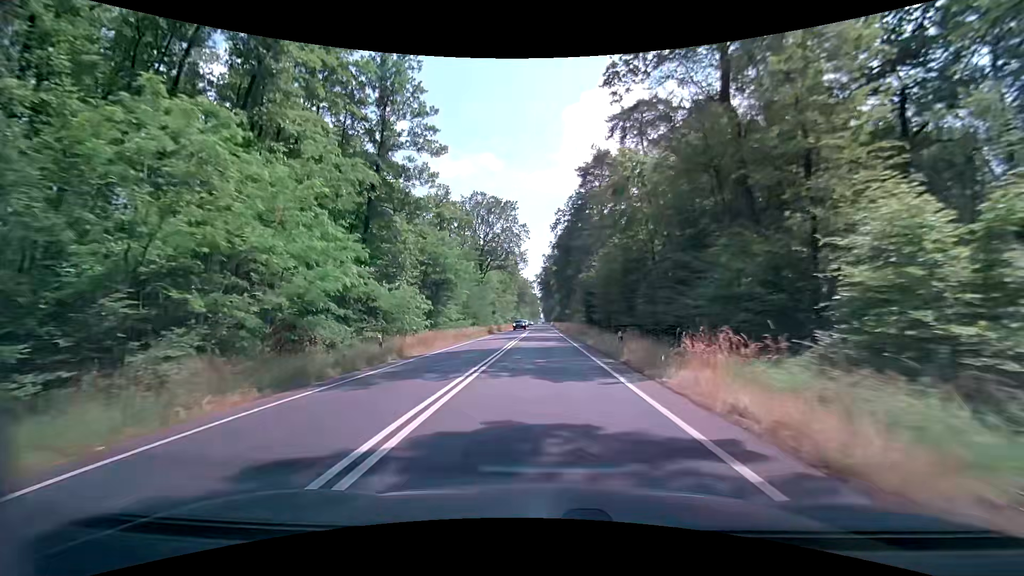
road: primary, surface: asphalt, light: Day
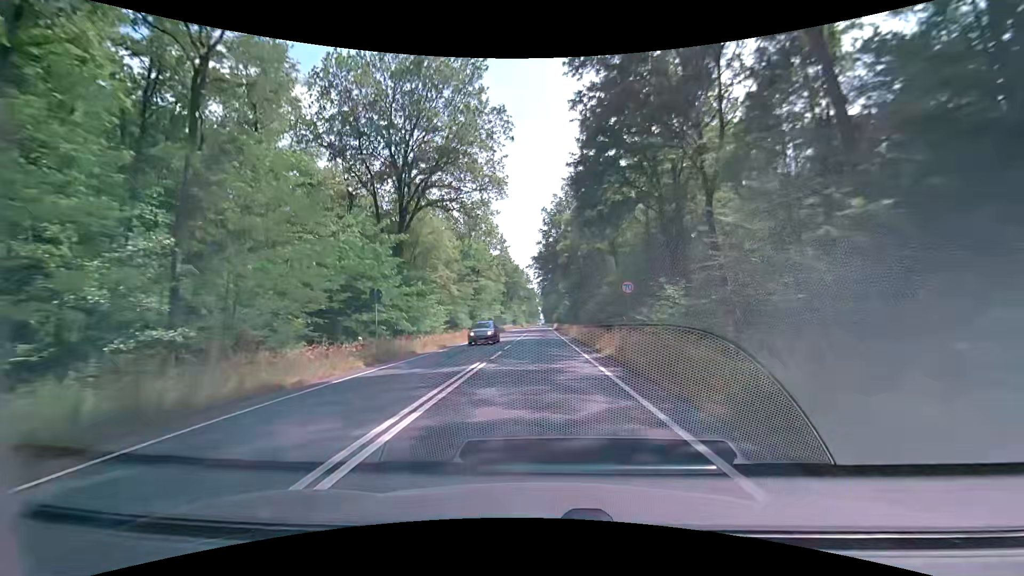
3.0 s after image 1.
(-0.1, +50.5) m; 0°
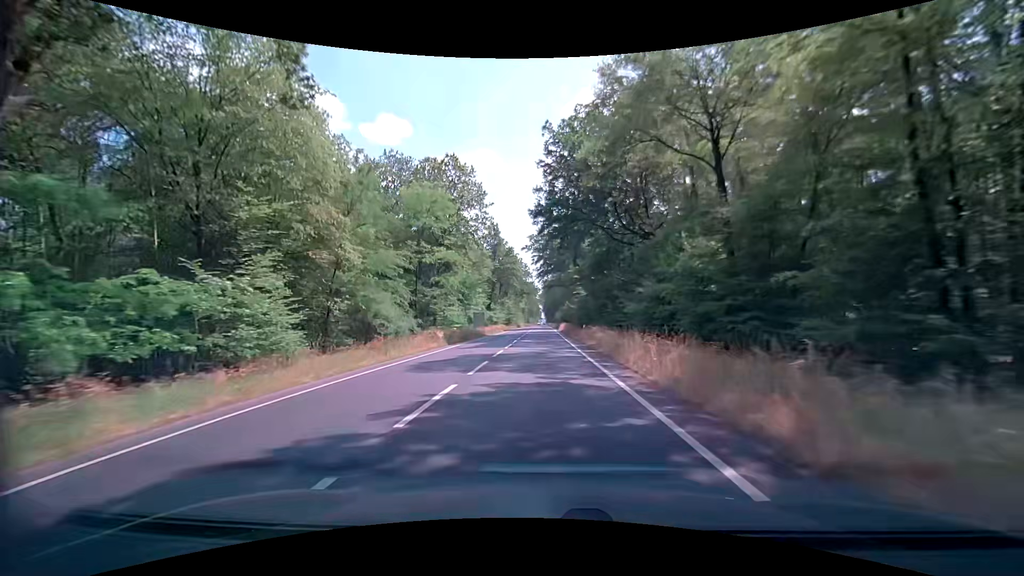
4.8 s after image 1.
(-0.2, +30.1) m; 0°
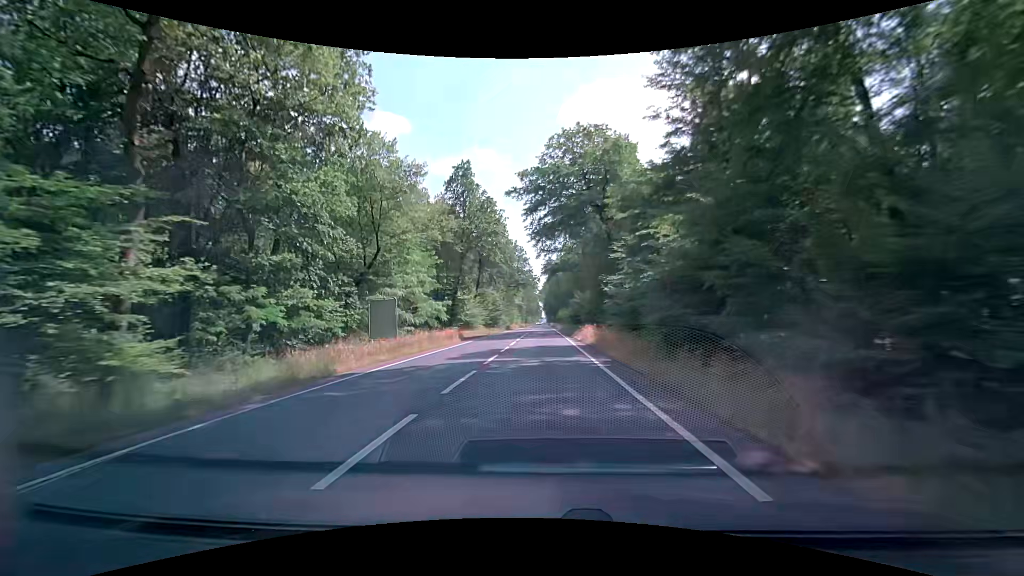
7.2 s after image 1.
(-0.2, +40.1) m; 0°
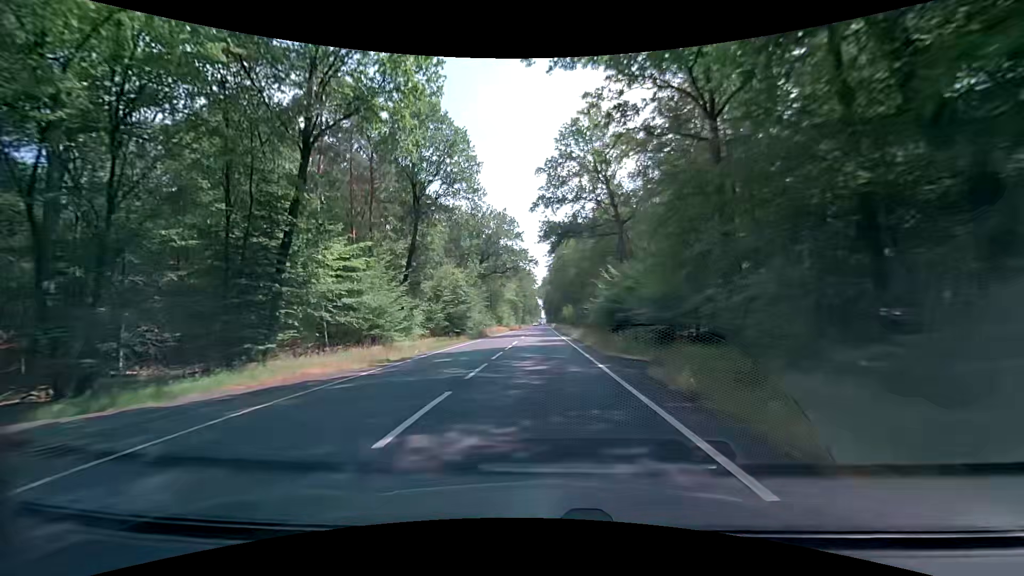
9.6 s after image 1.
(0.0, +40.5) m; 0°
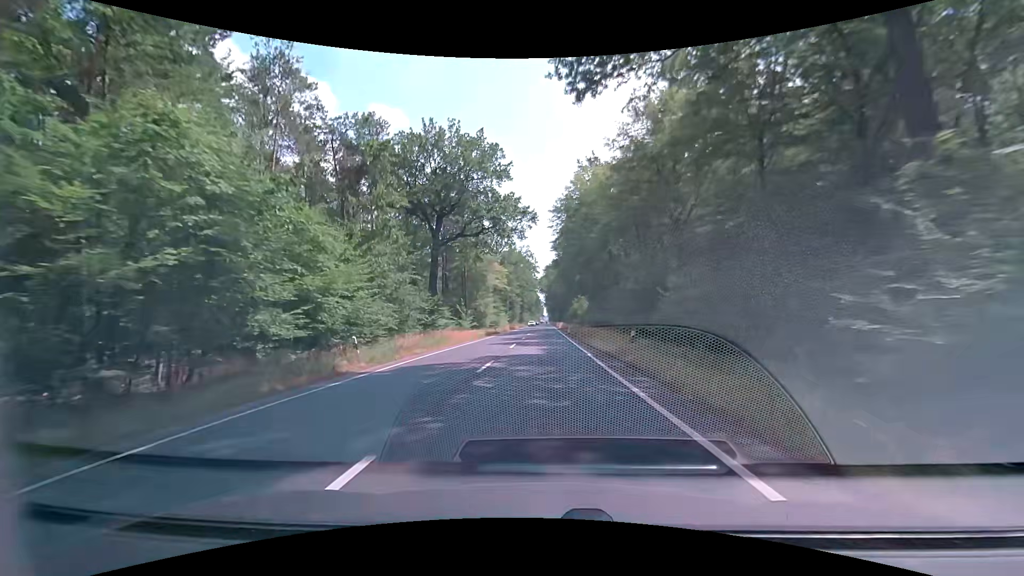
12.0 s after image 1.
(-0.3, +41.1) m; 0°
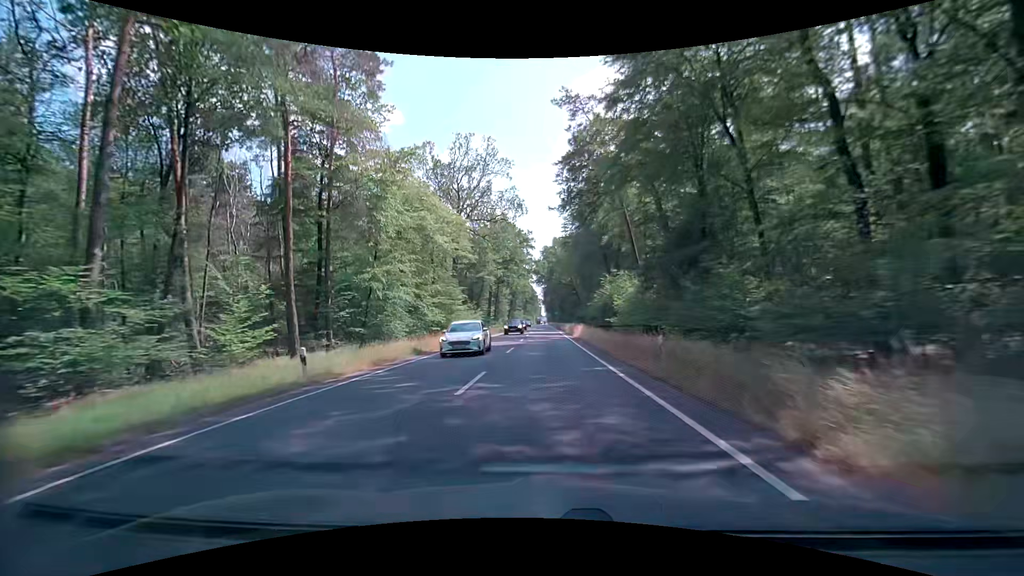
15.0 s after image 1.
(-0.5, +52.3) m; 0°
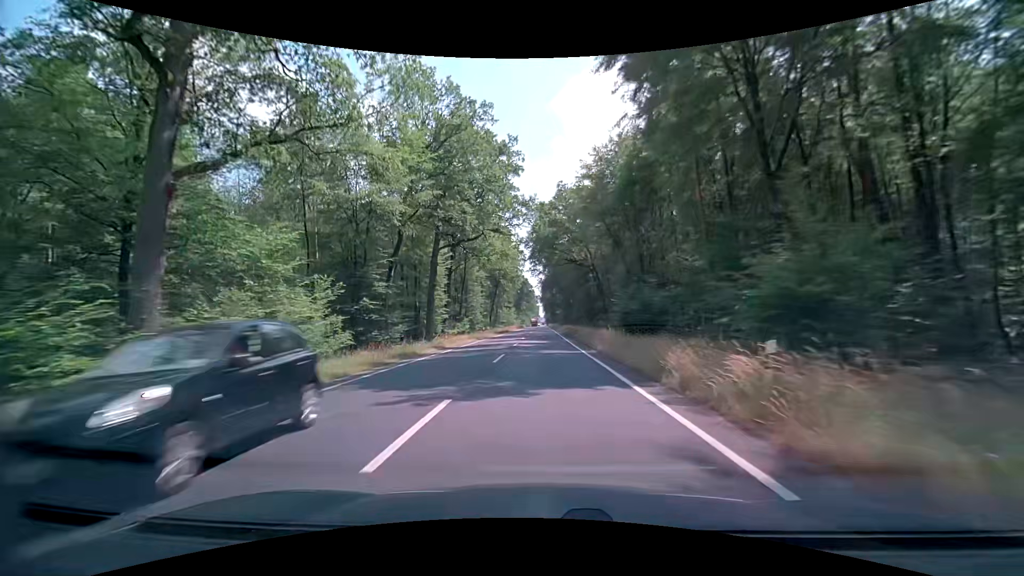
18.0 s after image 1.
(-0.3, +52.9) m; -1°
(0, +10) (0, +20) (0, +30) (0, +40) (0, +50) (0, +60) (0, +70) (0, +80) (0, +90) (0, +100) m
